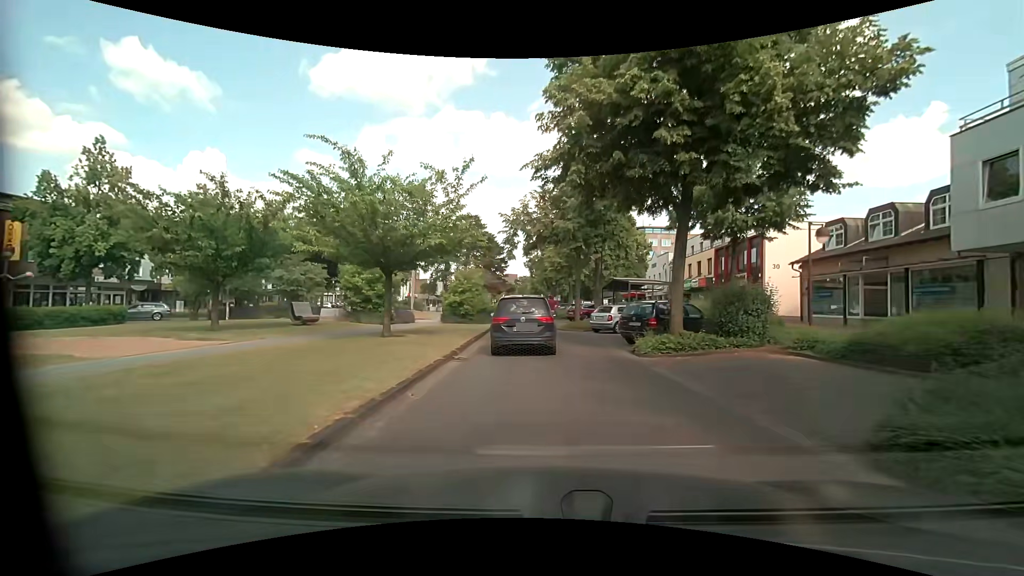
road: residential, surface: asphalt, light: Day
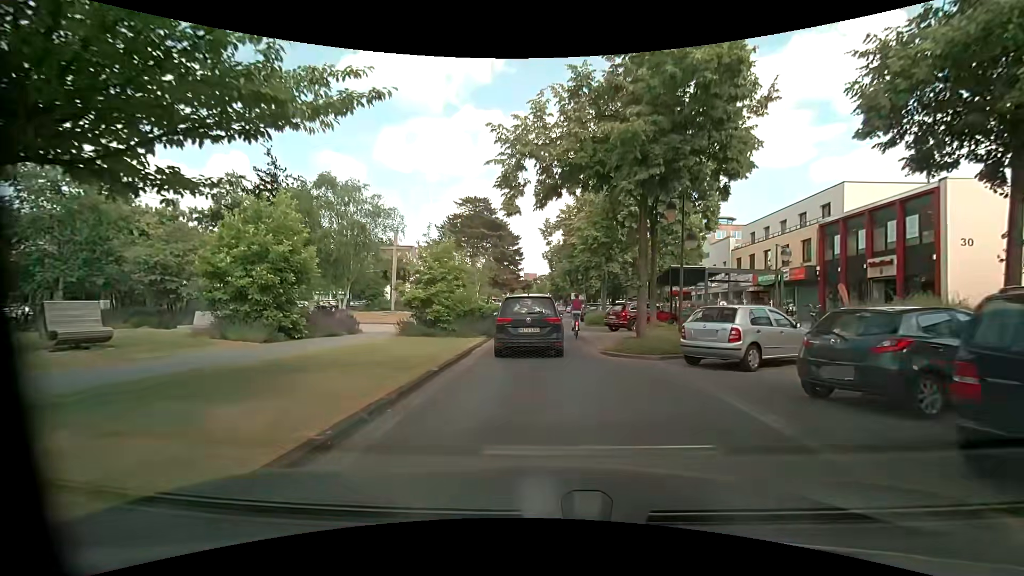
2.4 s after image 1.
(-0.4, +14.1) m; -4°
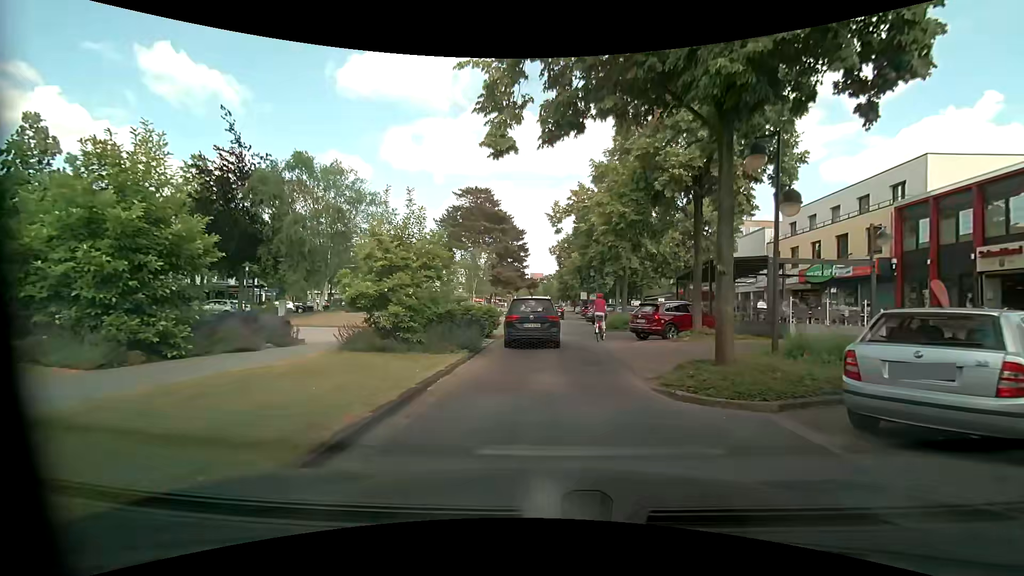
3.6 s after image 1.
(0.0, +6.1) m; +1°
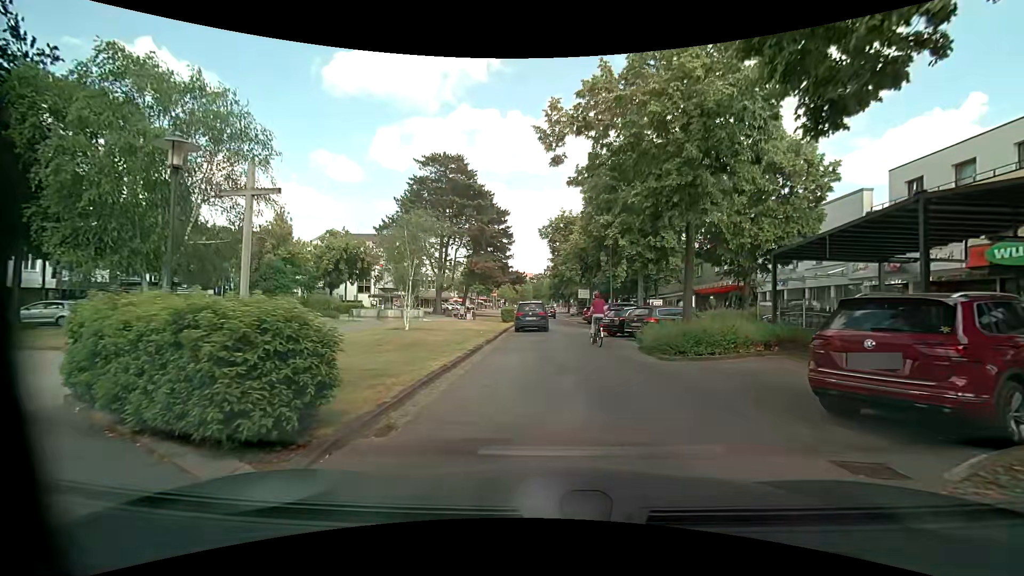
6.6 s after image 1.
(-0.2, +15.2) m; 0°
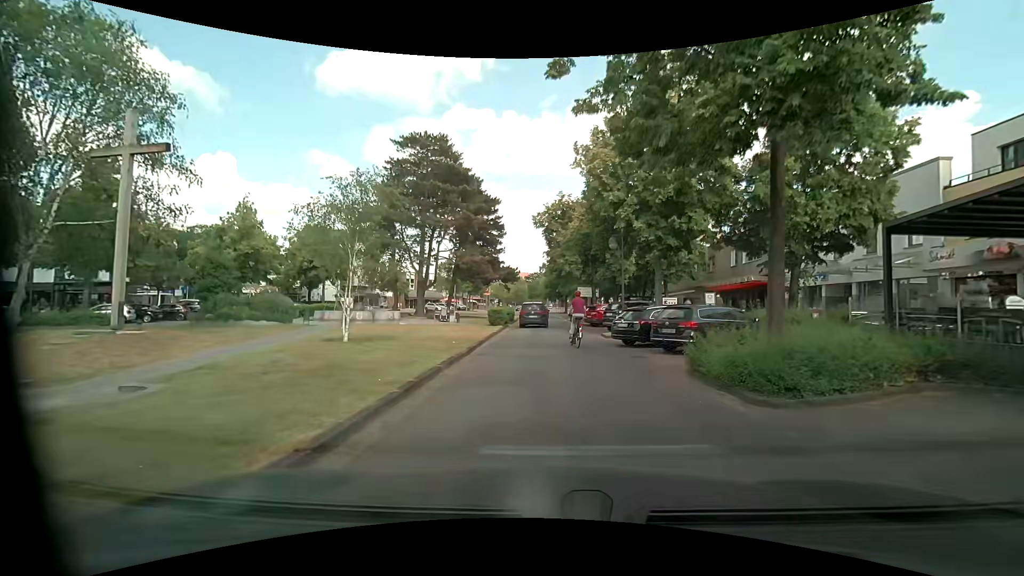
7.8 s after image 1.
(0.0, +6.2) m; +1°
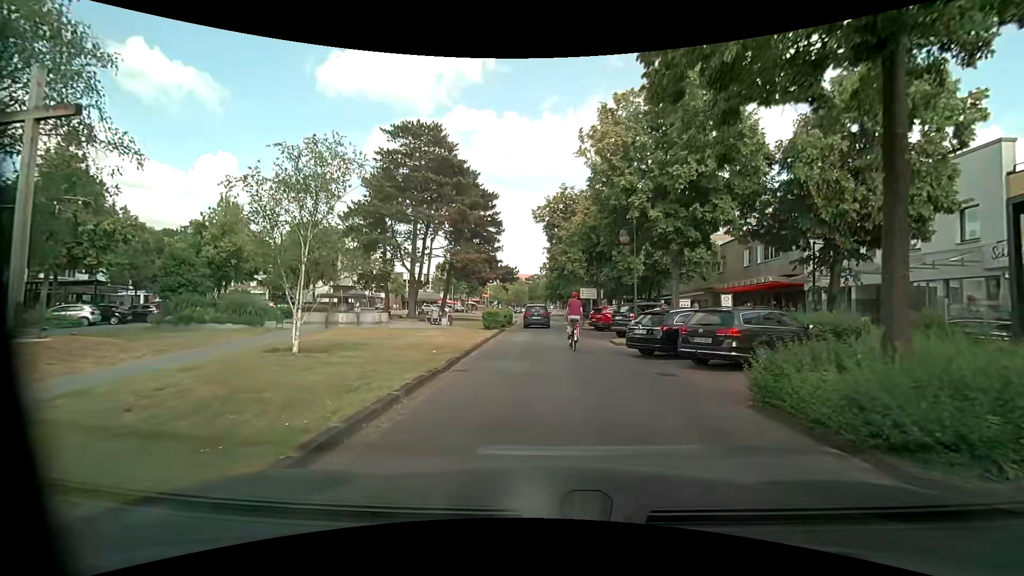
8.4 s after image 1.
(0.0, +3.1) m; -1°
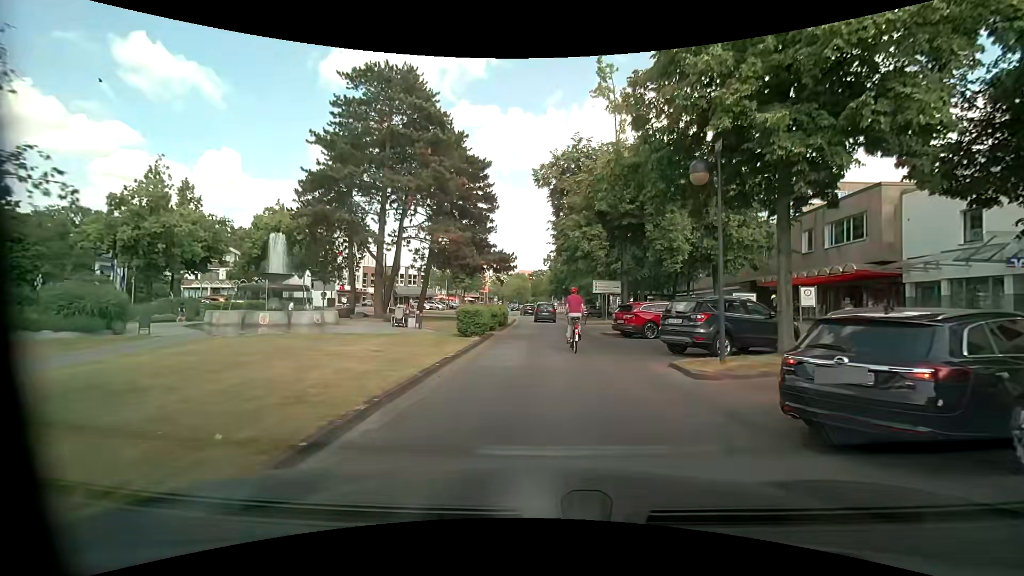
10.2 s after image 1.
(+0.1, +9.6) m; +1°
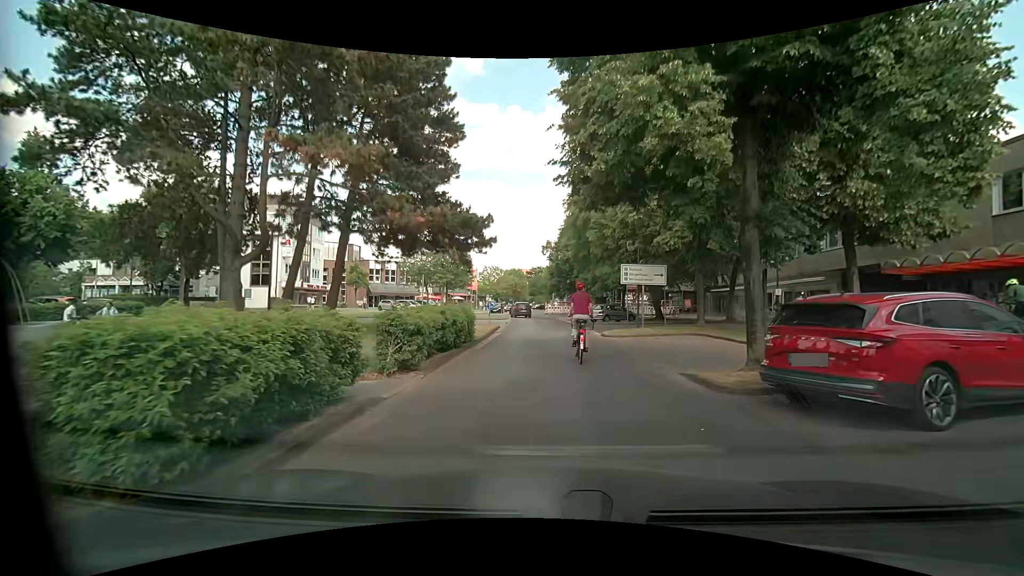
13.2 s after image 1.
(0.0, +15.6) m; +2°
(0, +10) (-1, +20) (-1, +30) (-2, +40) (-3, +50) (-7, +59) (-16, +61) (-24, +56) (-27, +47) (-27, +37) m
